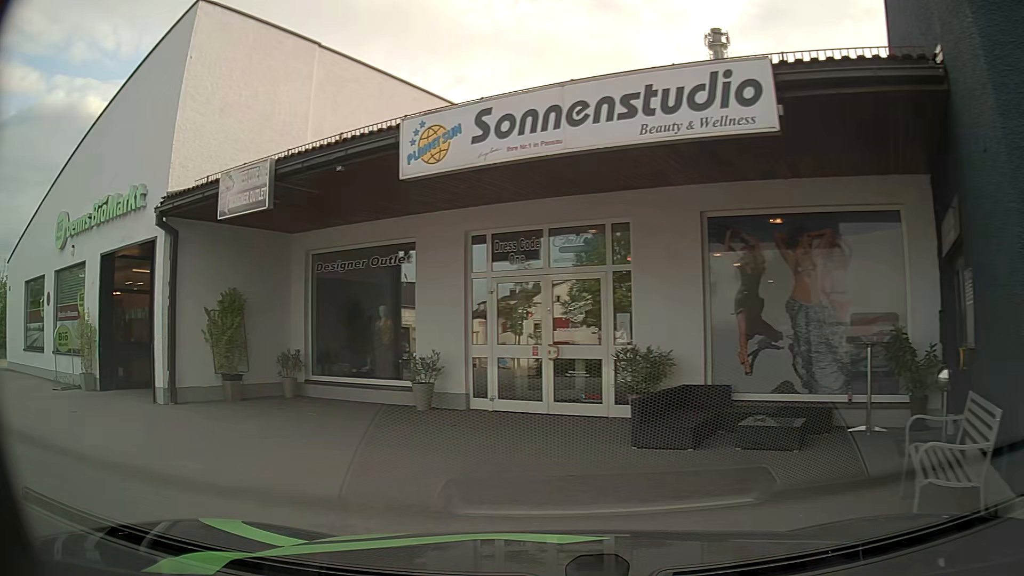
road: residential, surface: asphalt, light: Day
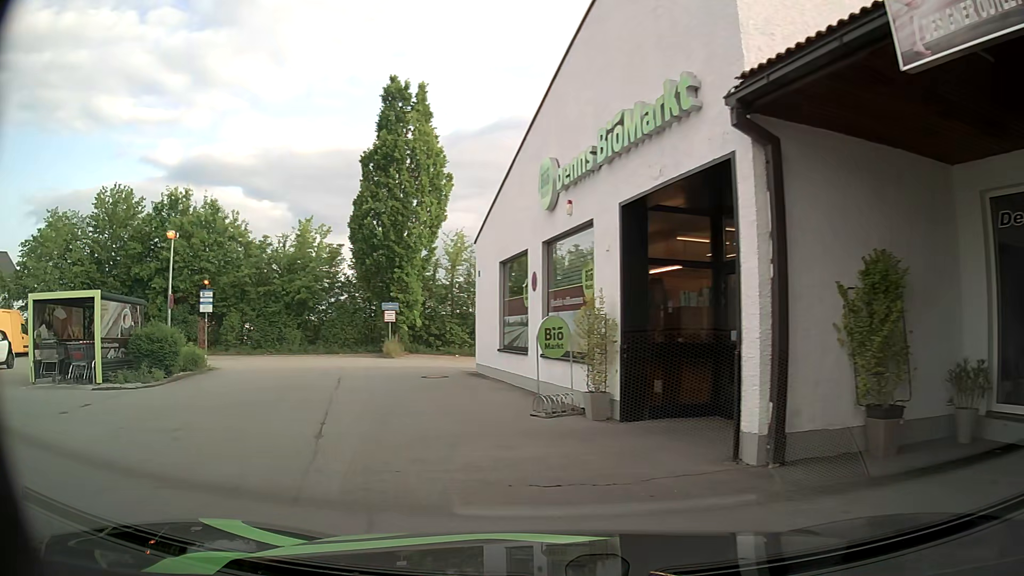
(-2.6, +5.6) m; -45°
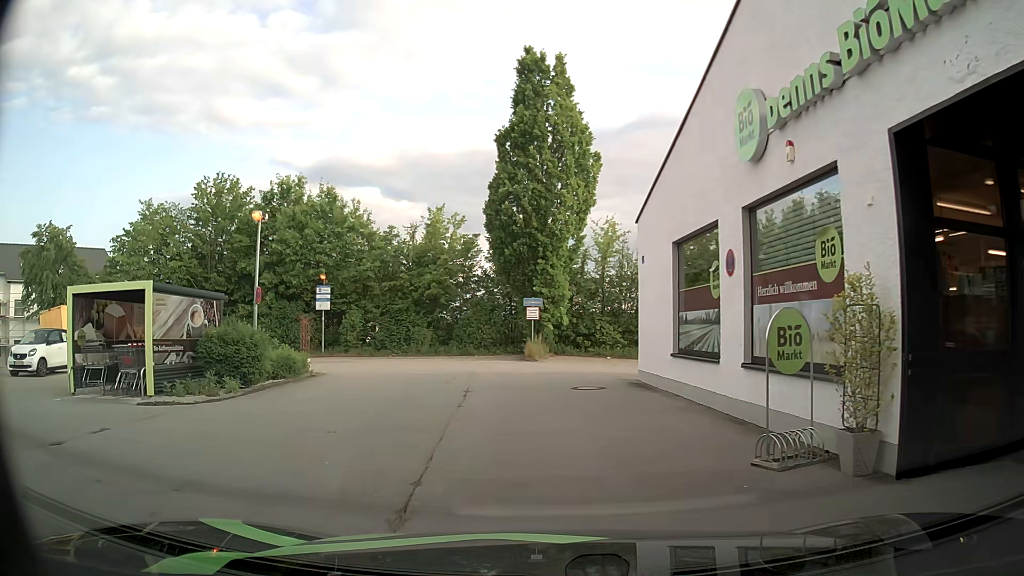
(-0.5, +3.8) m; -13°
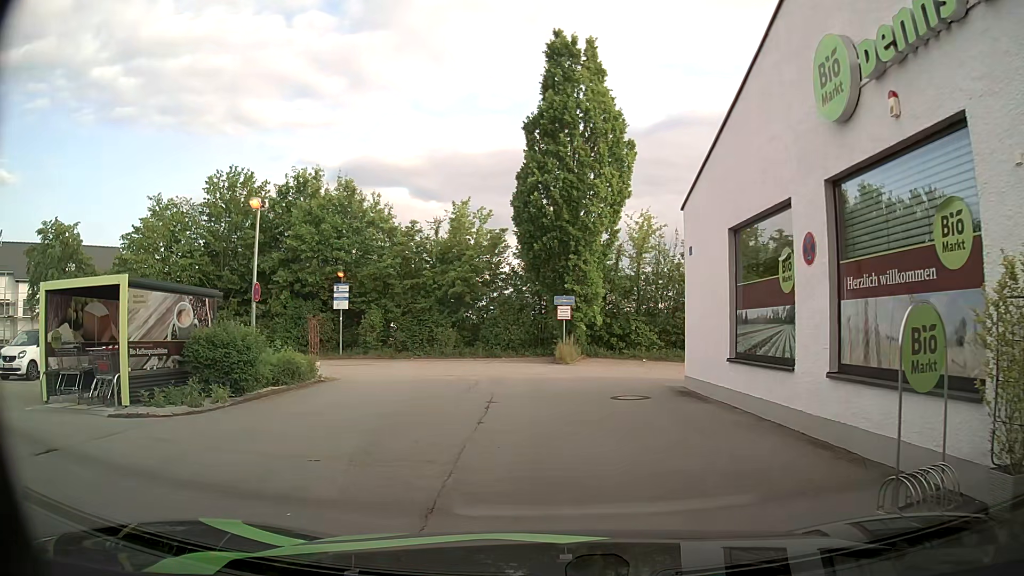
(0.0, +1.9) m; -3°
